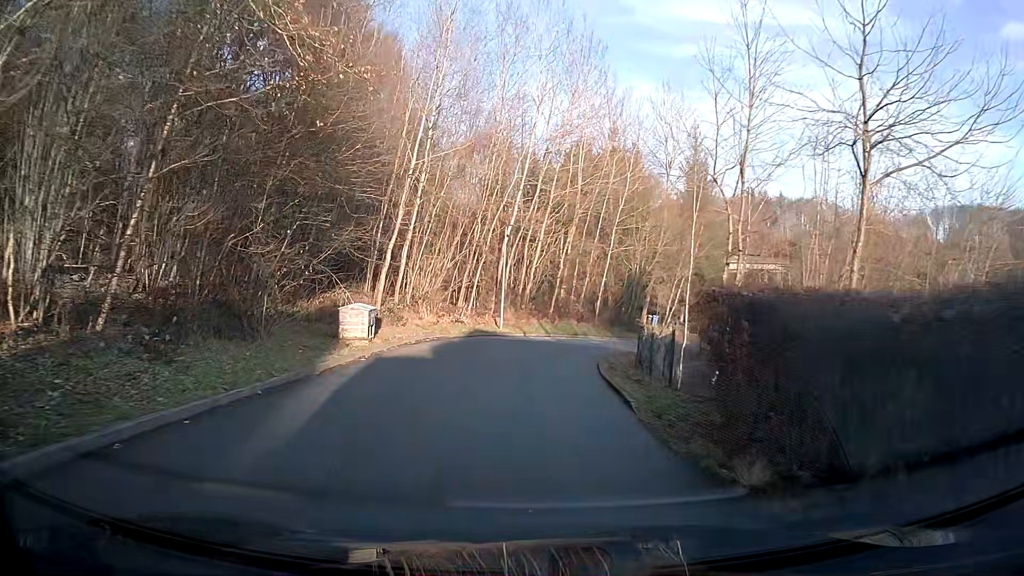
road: residential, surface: asphalt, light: Day
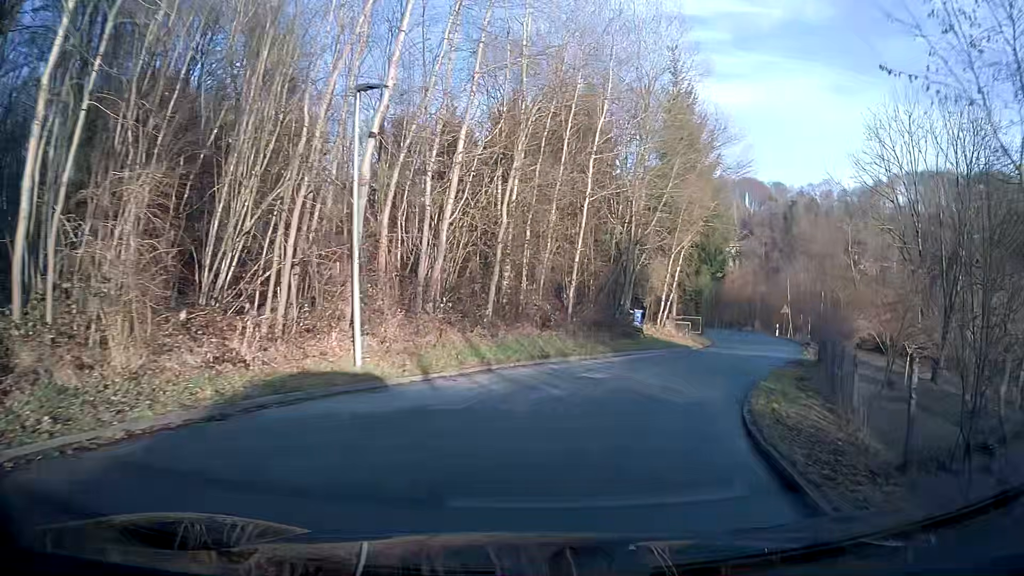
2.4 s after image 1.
(+0.6, +20.2) m; +8°
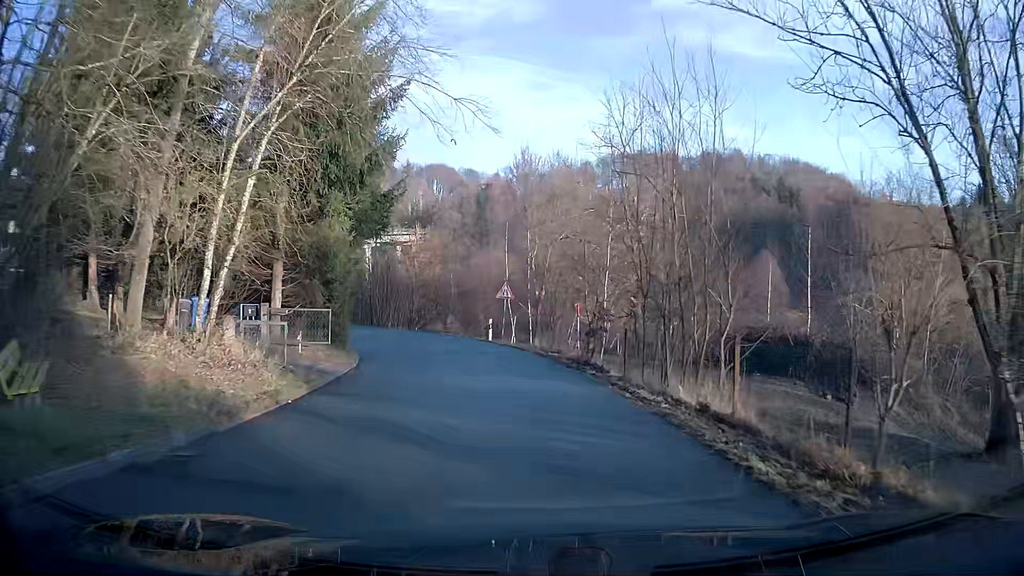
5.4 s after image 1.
(+6.5, +24.2) m; +23°
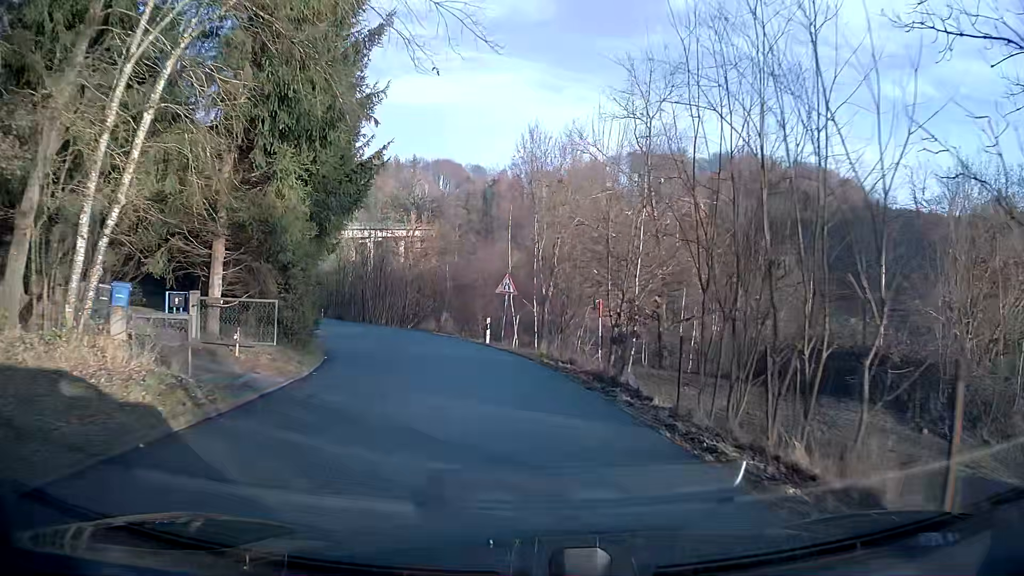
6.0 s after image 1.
(0.0, +5.0) m; -1°
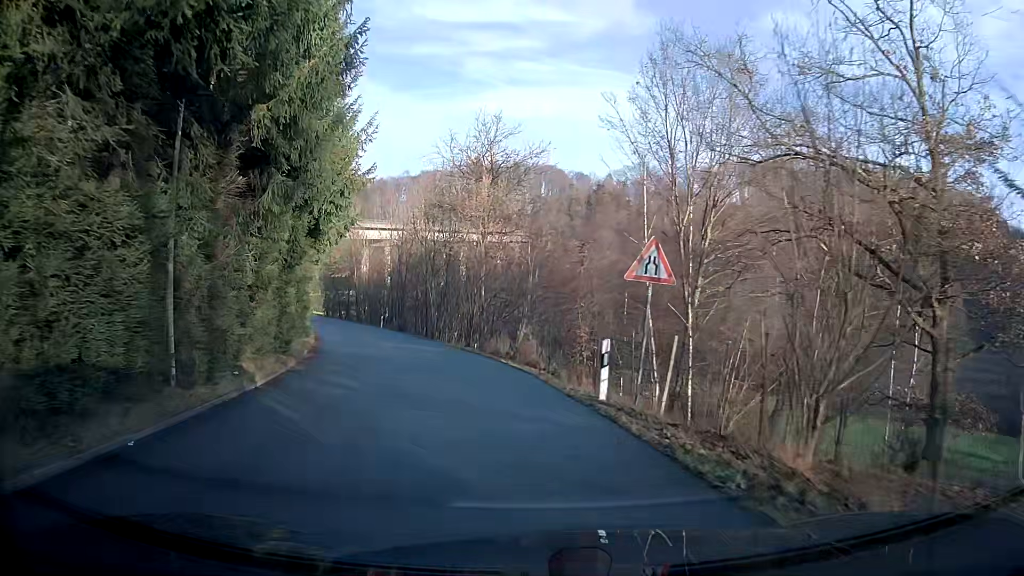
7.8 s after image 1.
(-0.9, +15.0) m; -9°
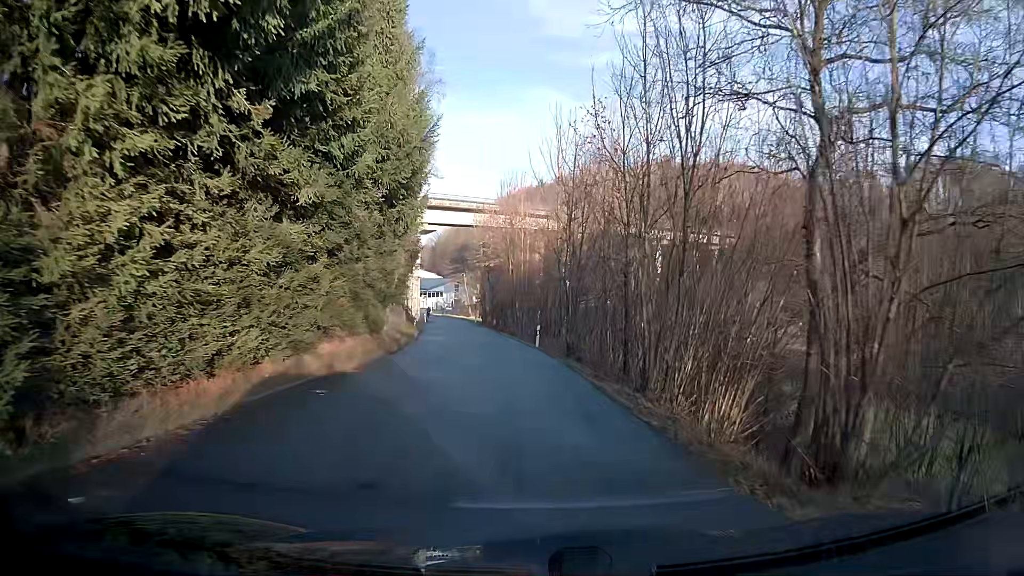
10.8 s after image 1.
(-4.1, +24.9) m; -15°
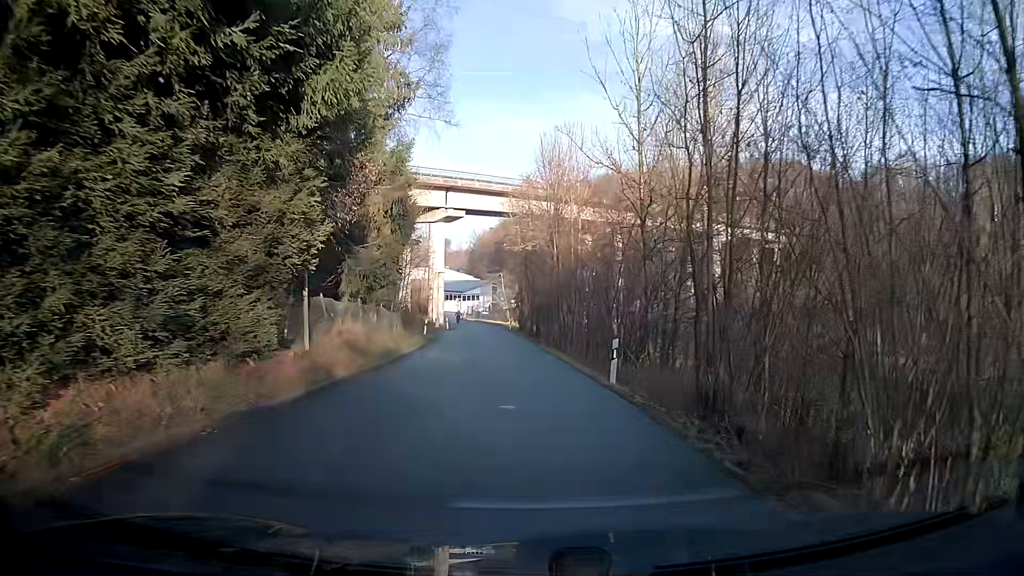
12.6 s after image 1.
(-0.6, +15.3) m; -4°
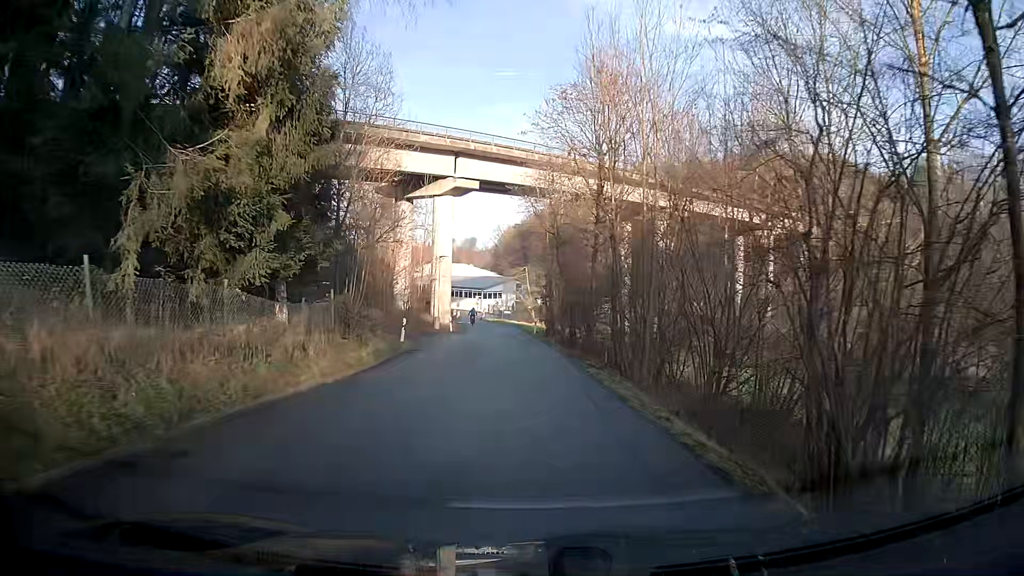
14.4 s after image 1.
(-0.3, +15.2) m; -2°
(0, +10) (0, +20) (-1, +30) (-1, +40) (-2, +50) (-3, +60) (-4, +70) (-6, +80) (-7, +90) (-8, +100) m
